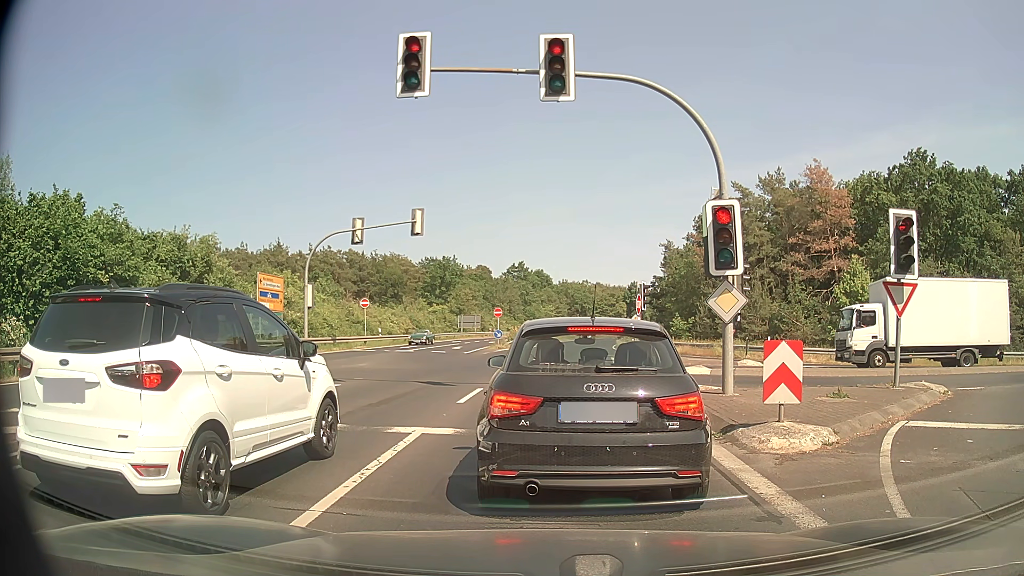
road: secondary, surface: asphalt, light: Day
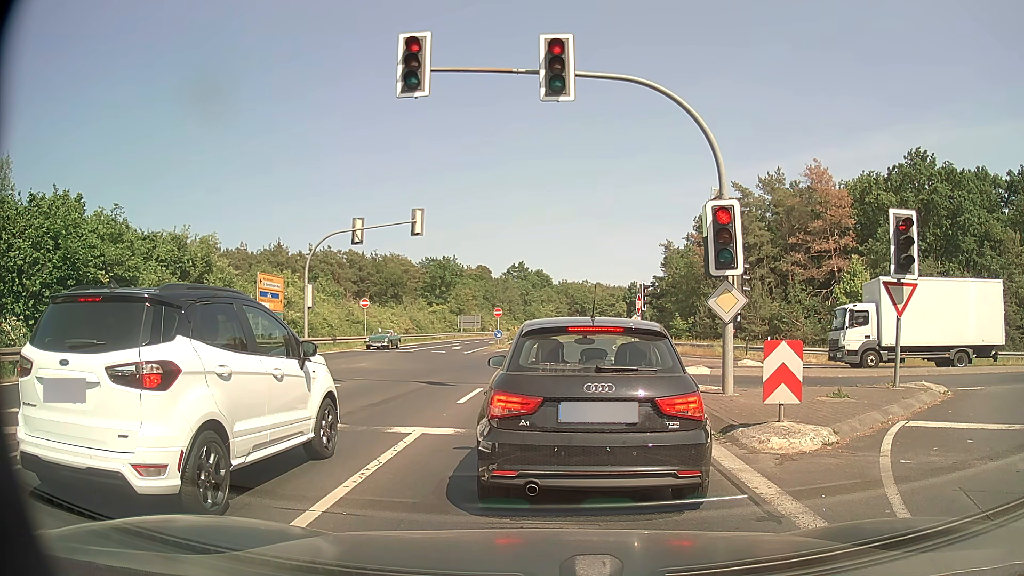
(0.0, 0.0) m; 0°
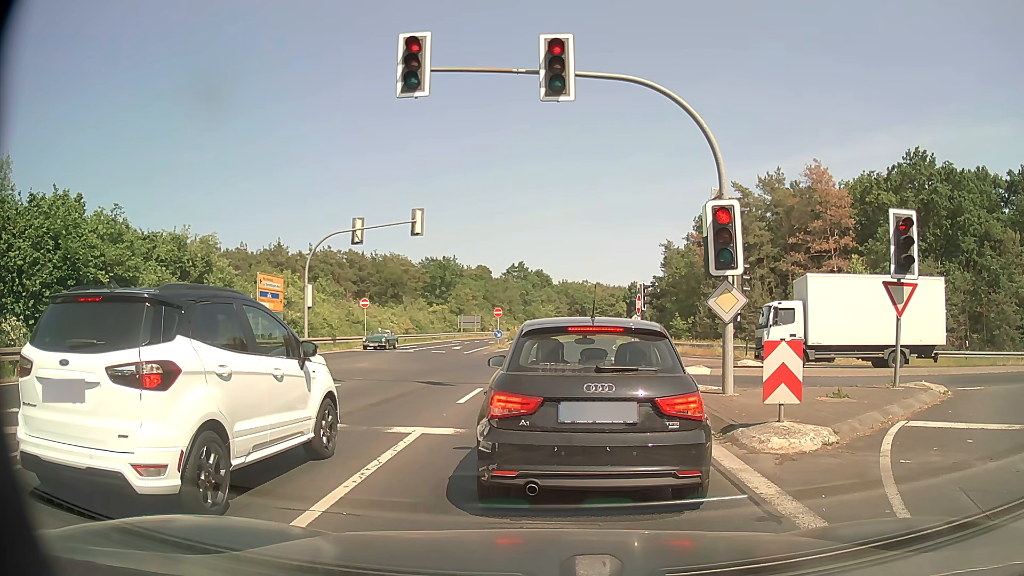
(0.0, 0.0) m; 0°
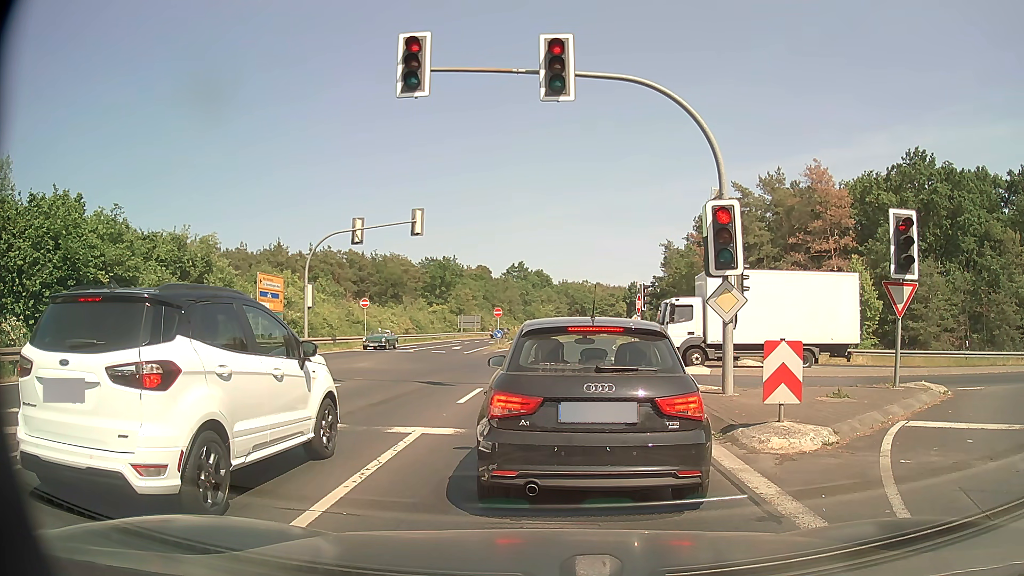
(0.0, 0.0) m; 0°
(0, +10) (0, +20) (+1, +30) (+1, +40) (+2, +50) (+4, +60) (+5, +70) (+6, +80) (+8, +89) (+10, +99) m
